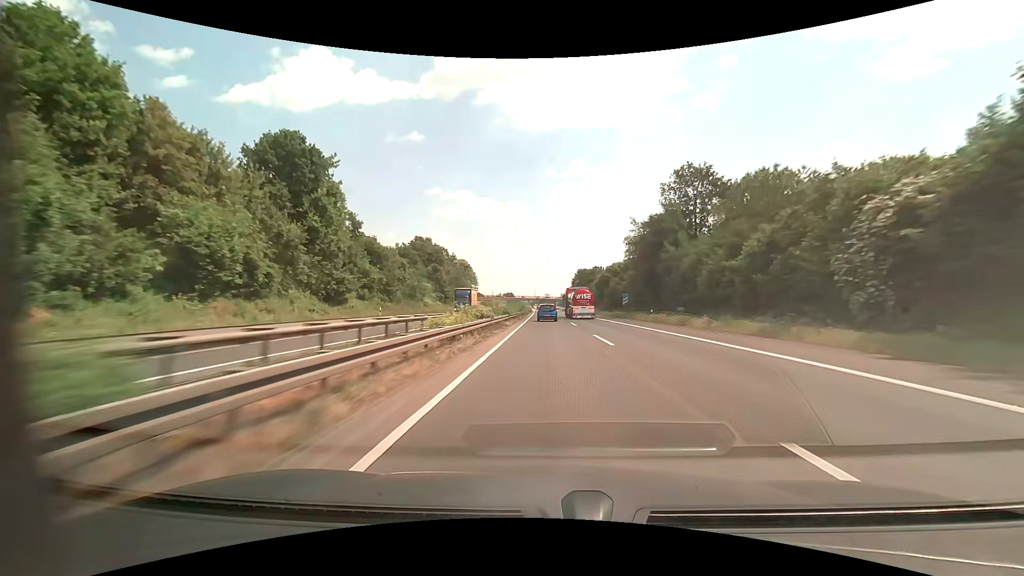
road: motorway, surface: asphalt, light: Day
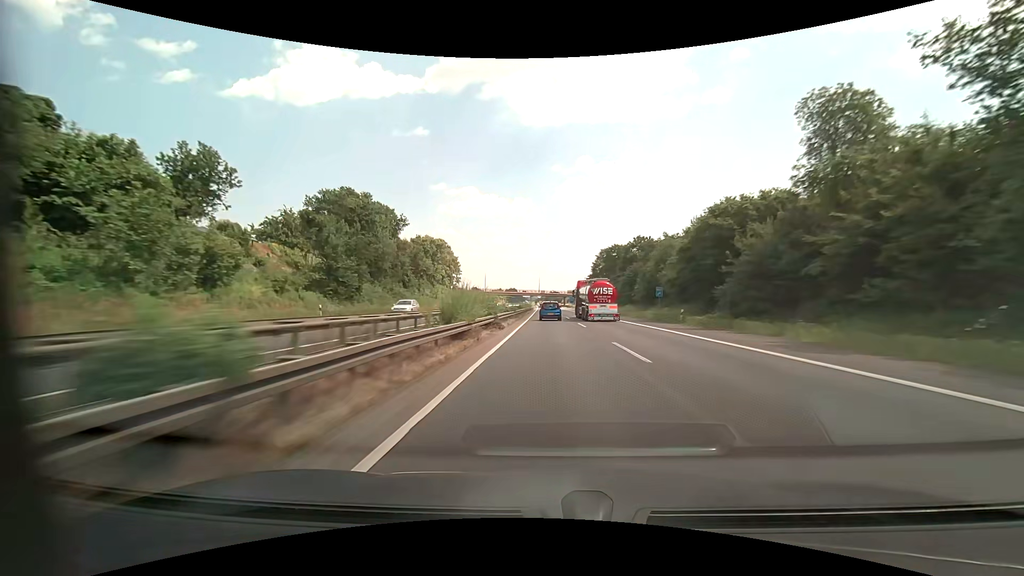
(-0.4, +59.2) m; -1°
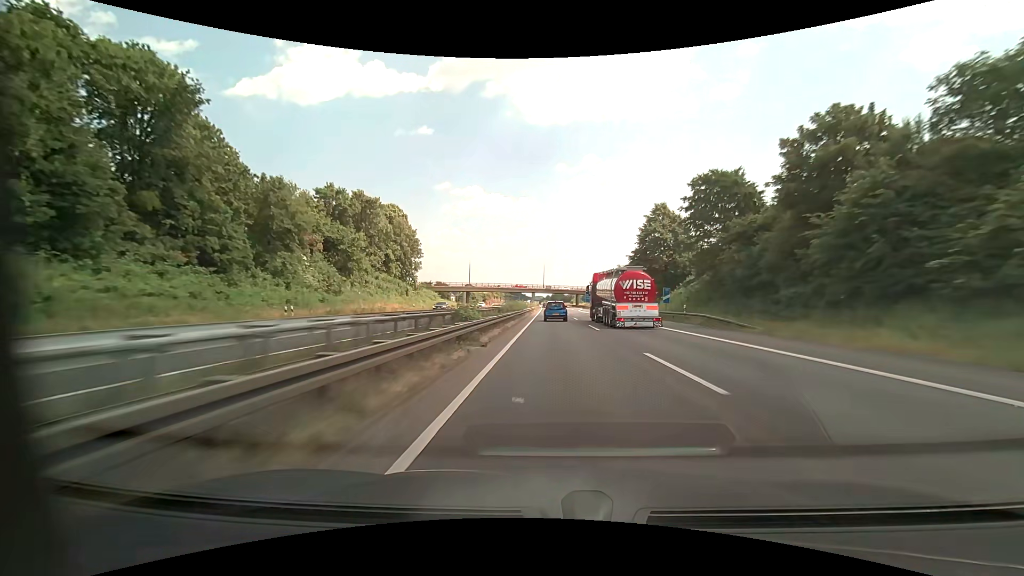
(-0.4, +57.6) m; -1°
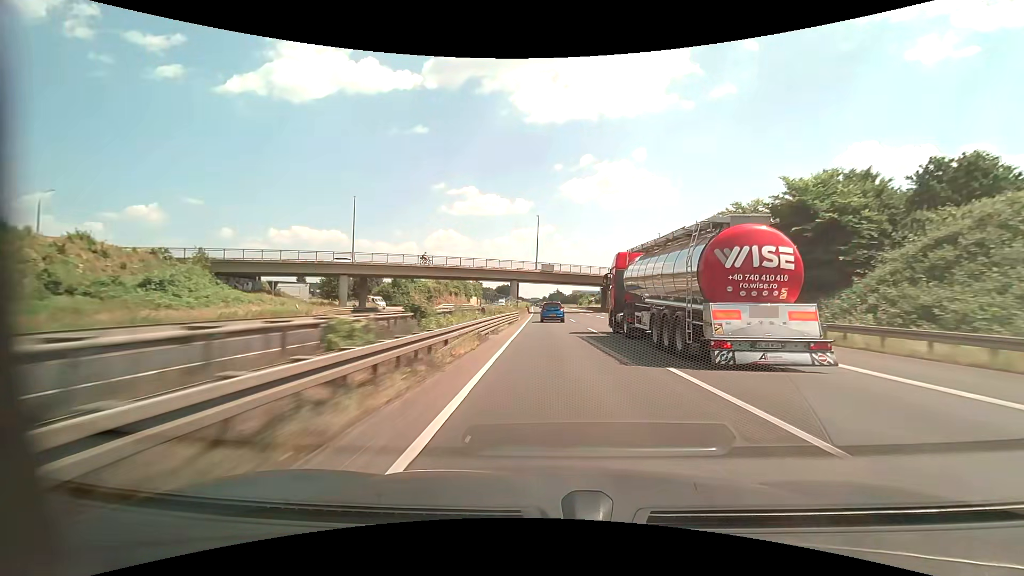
(+0.4, +92.4) m; 0°
(0, +10) (0, +20) (0, +30) (0, +40) (0, +50) (0, +60) (0, +70) (0, +80) (0, +90) (0, +100) m
